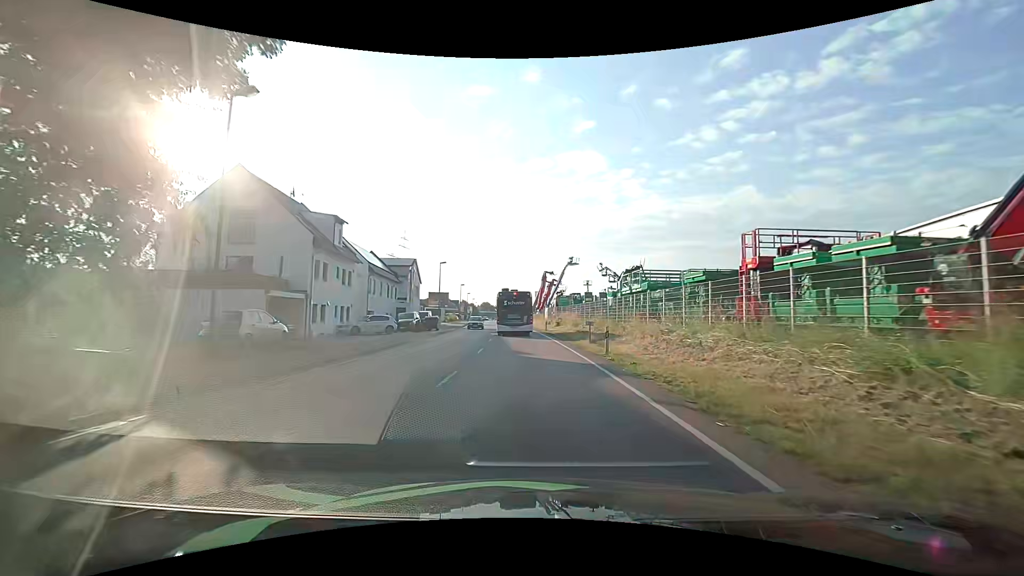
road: primary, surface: asphalt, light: Day
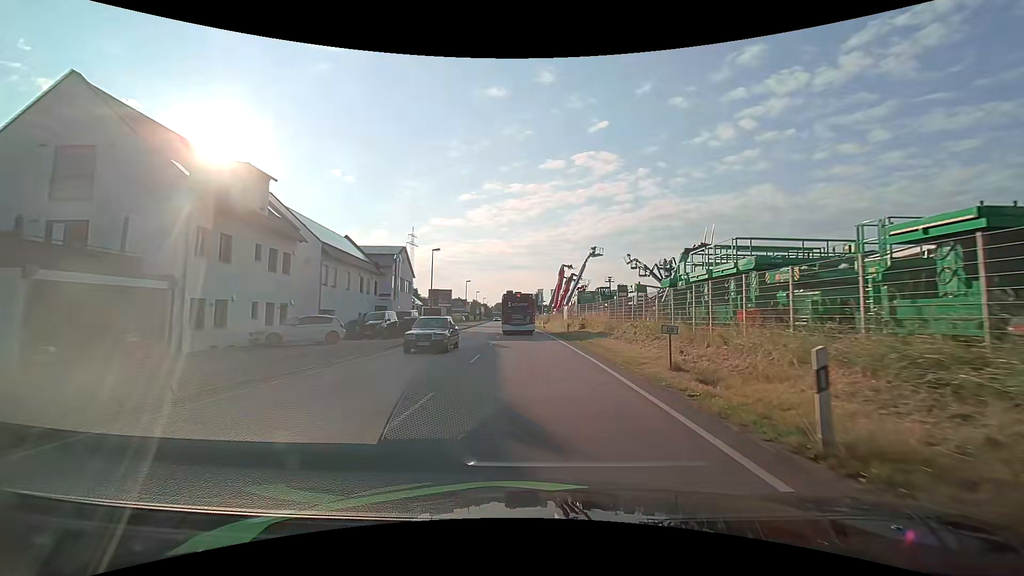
(-0.2, +13.0) m; -2°
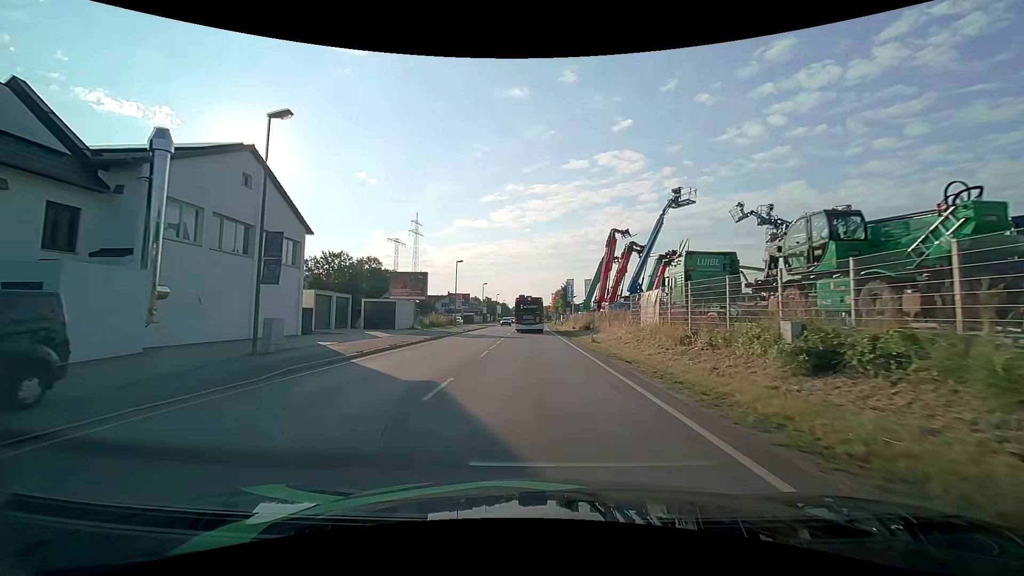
(-0.6, +34.1) m; -2°
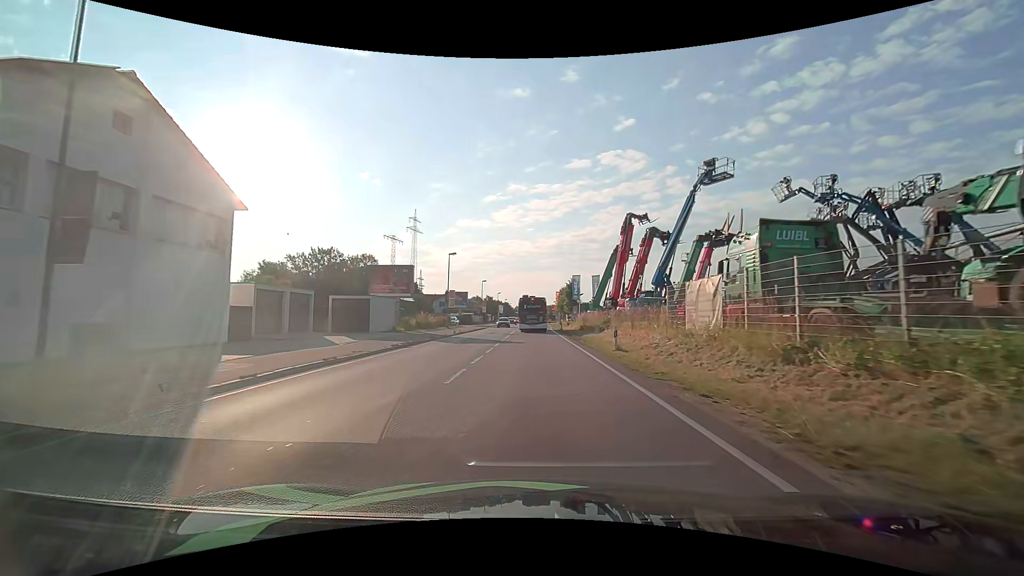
(0.0, +7.1) m; 0°
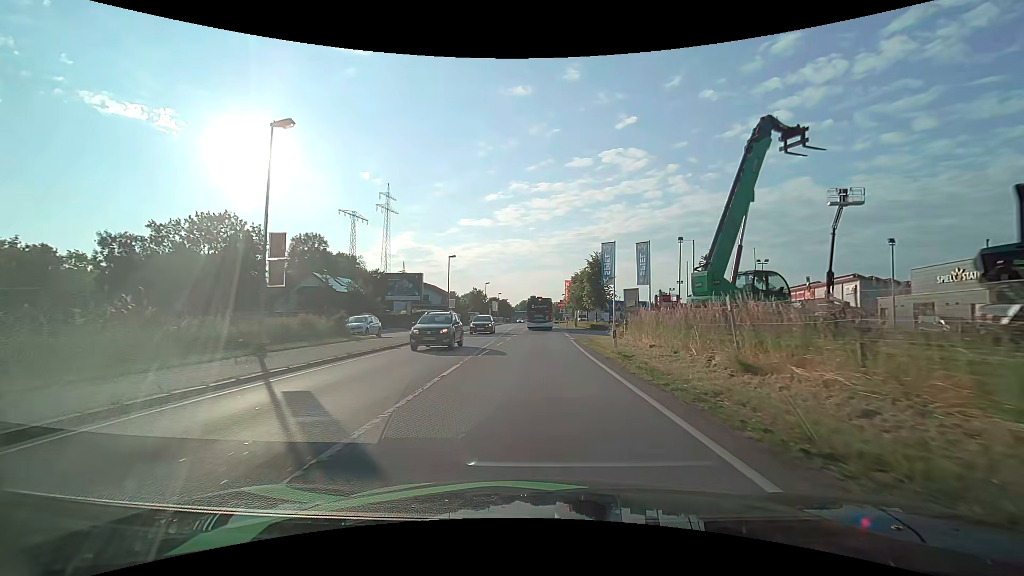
(-0.1, +35.4) m; -1°
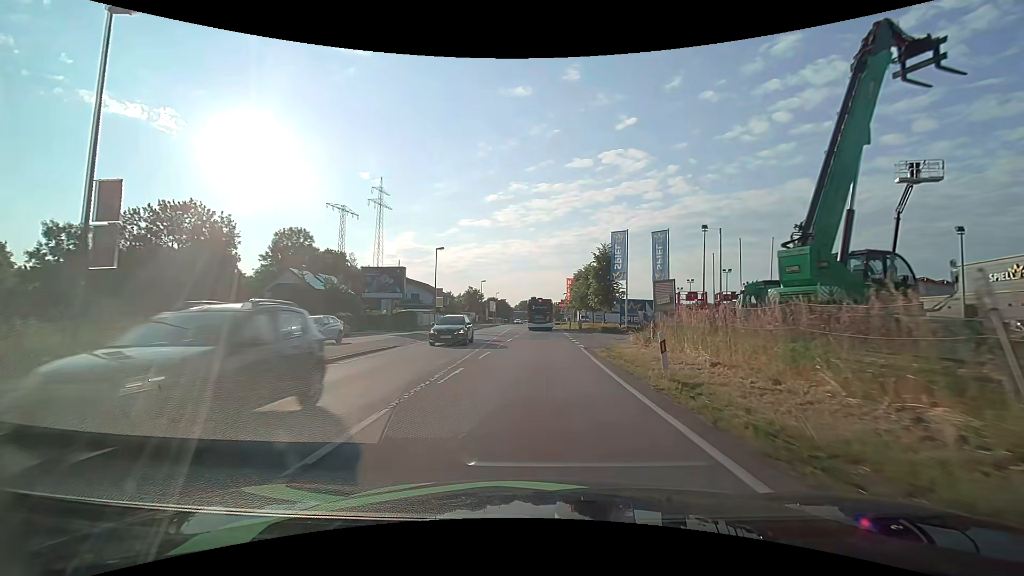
(+0.1, +6.7) m; +1°
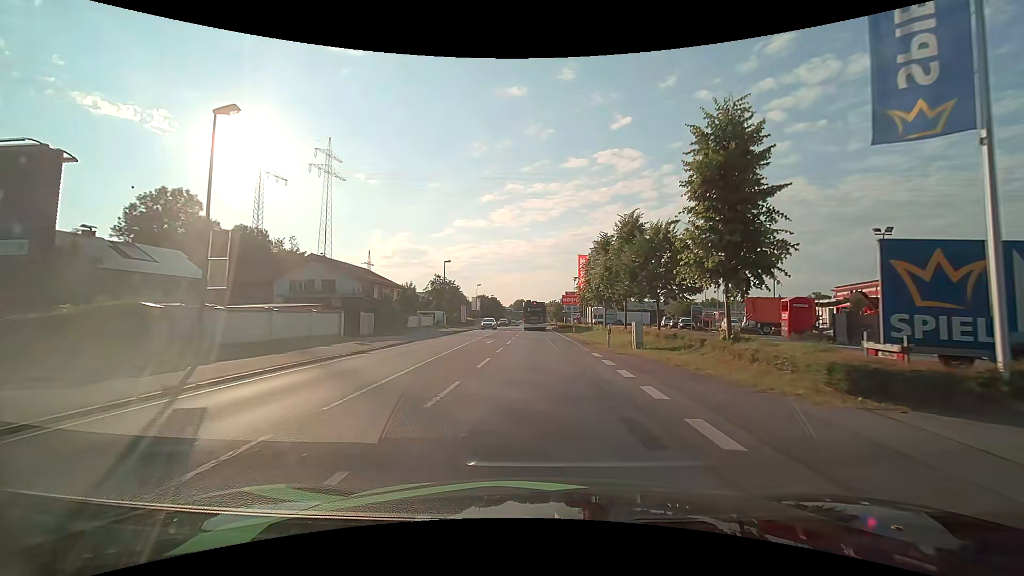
(+0.1, +32.6) m; 0°
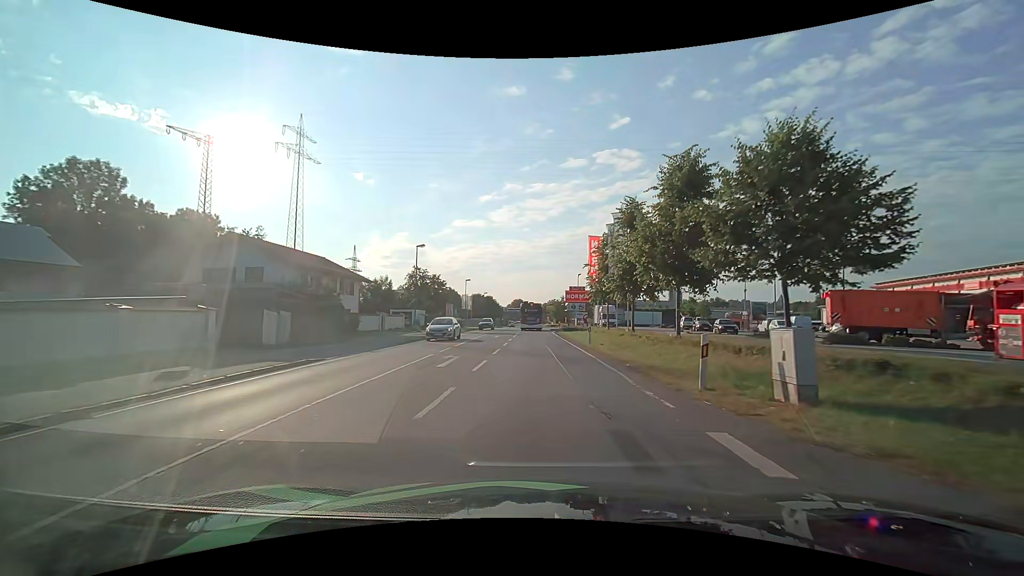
(0.0, +12.8) m; 0°
(0, +10) (0, +20) (0, +30) (0, +40) (0, +50) (0, +60) (-1, +70) (-1, +80) (-1, +90) (-1, +100) m
